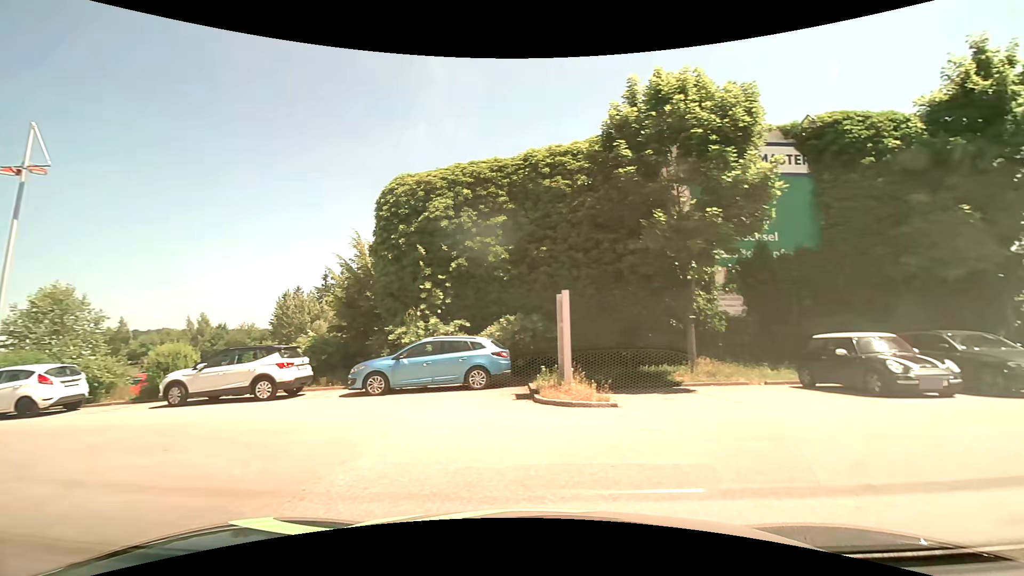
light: Day
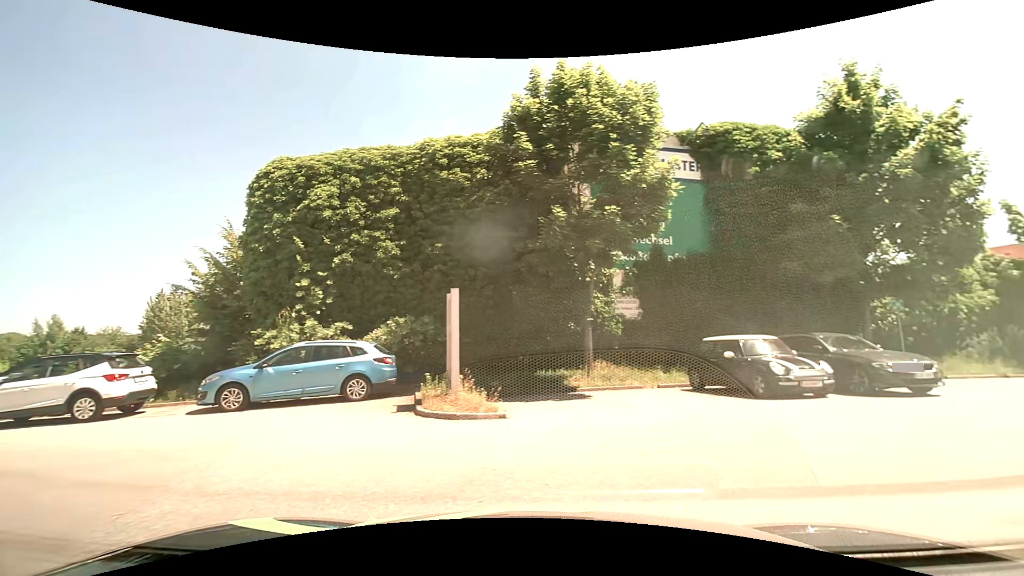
(+0.1, +1.2) m; +9°
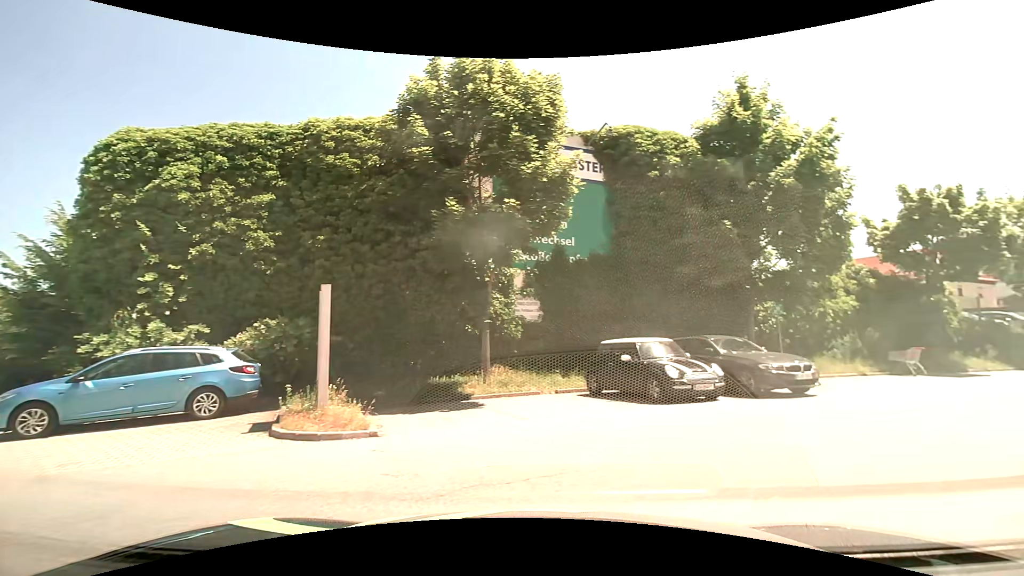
(+0.1, +1.1) m; +11°
